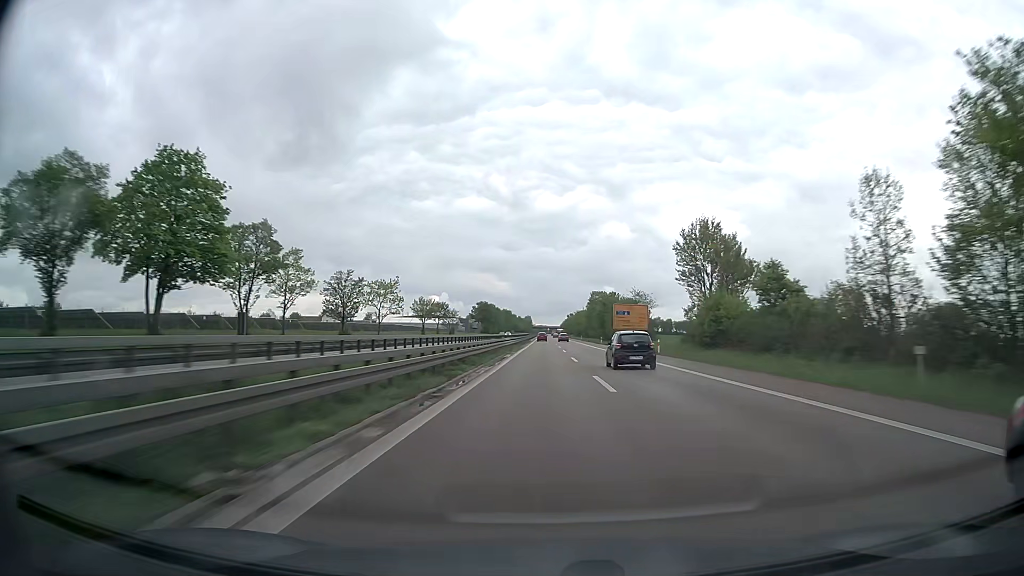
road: trunk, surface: asphalt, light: Day
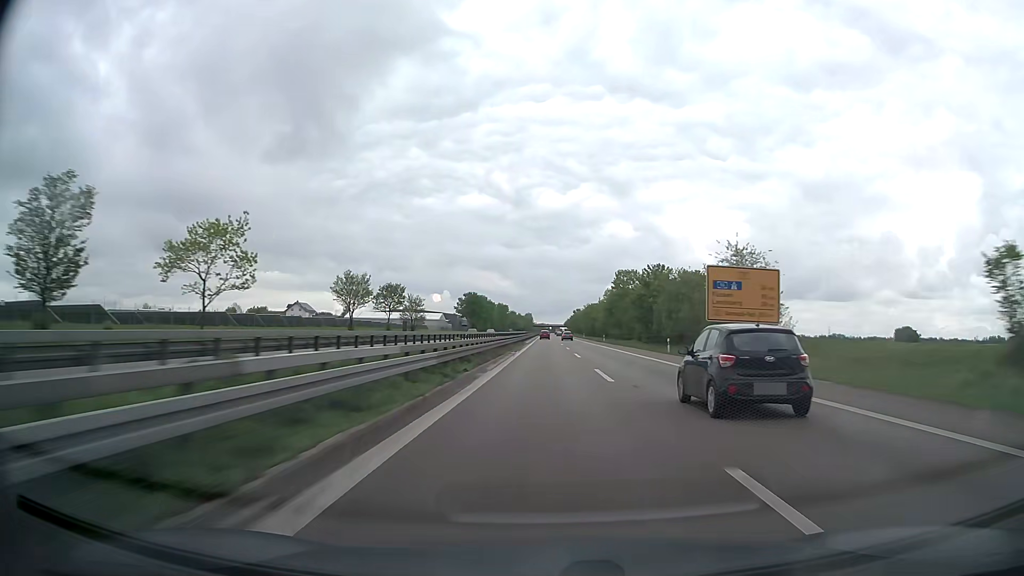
(-0.2, +51.3) m; 0°
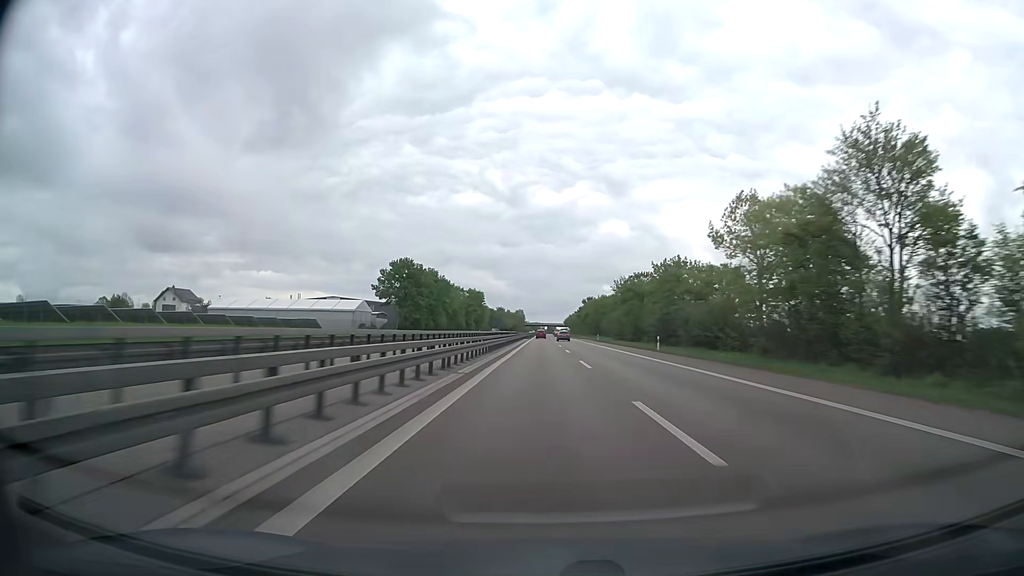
(+0.4, +101.9) m; 0°
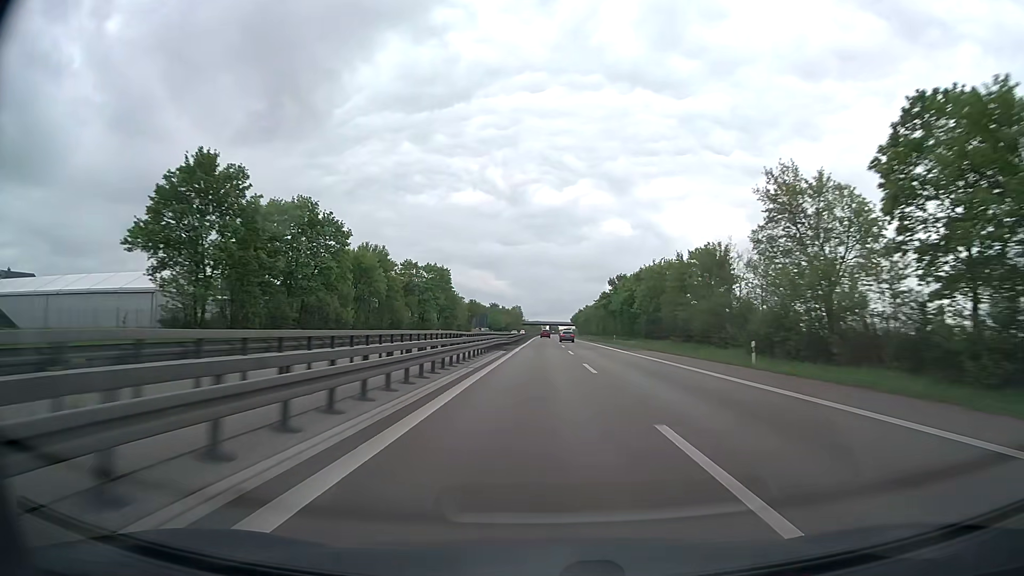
(+0.2, +74.8) m; 0°
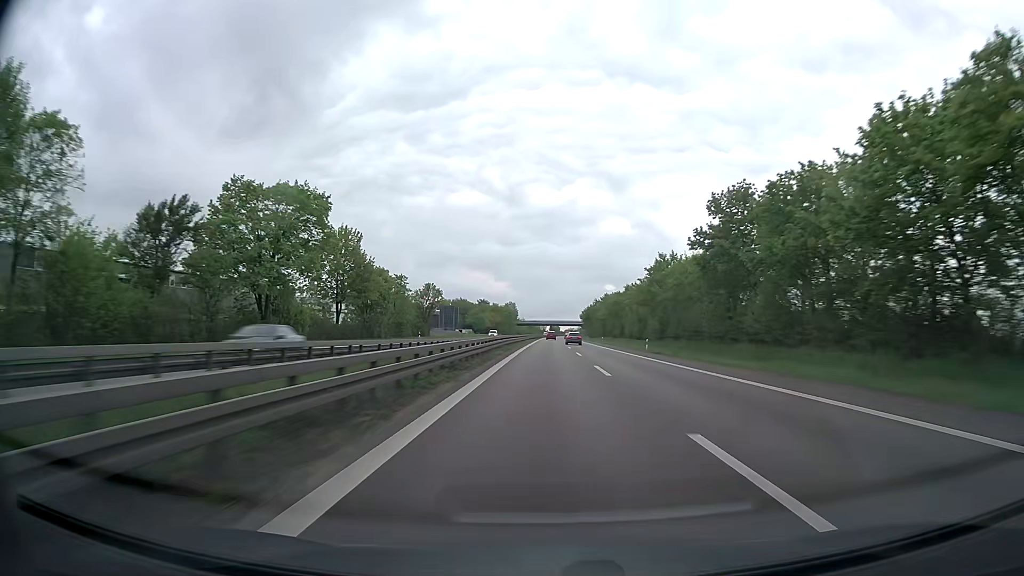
(0.0, +72.4) m; 0°
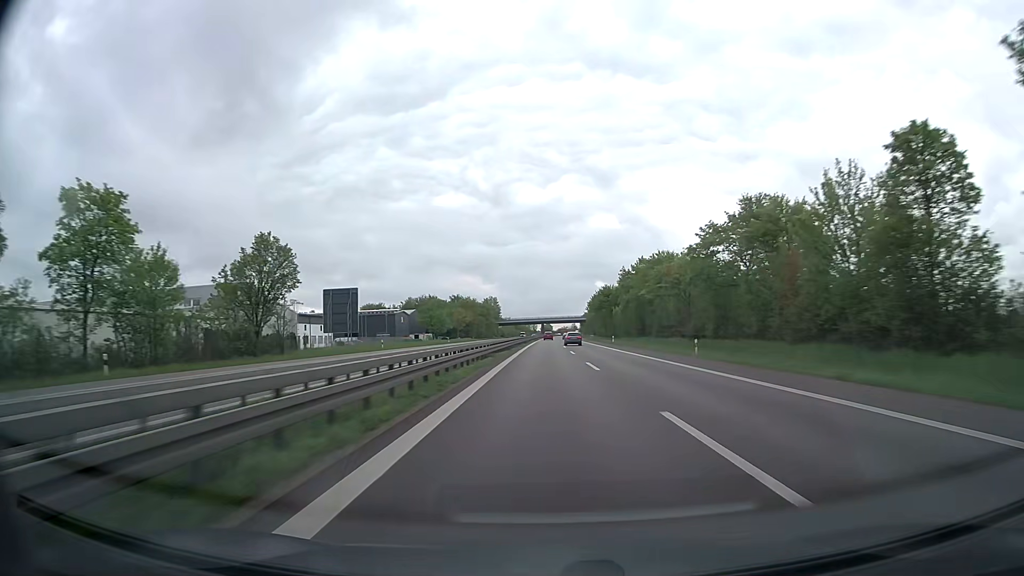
(+0.4, +70.3) m; +1°
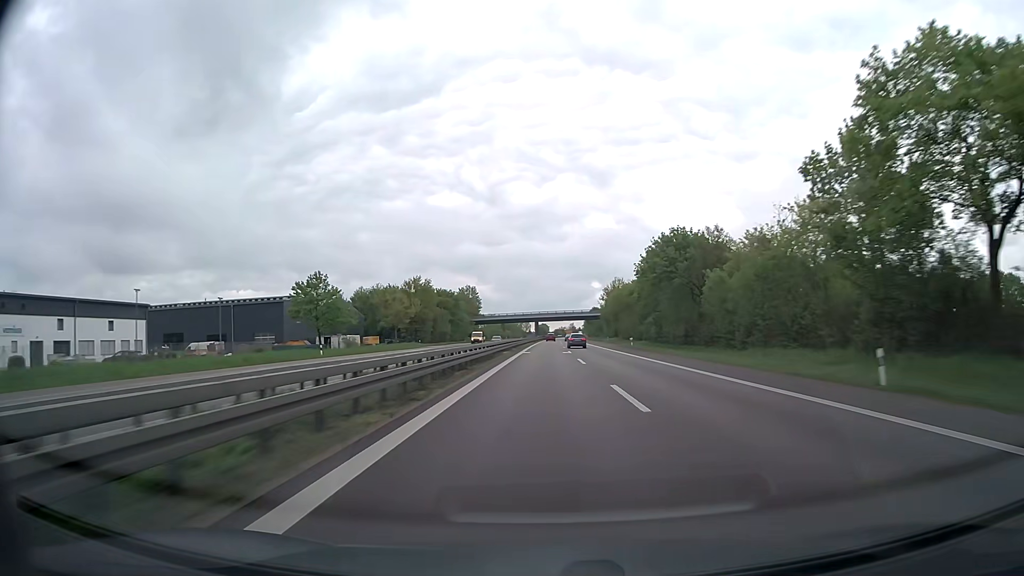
(+0.5, +70.0) m; +1°
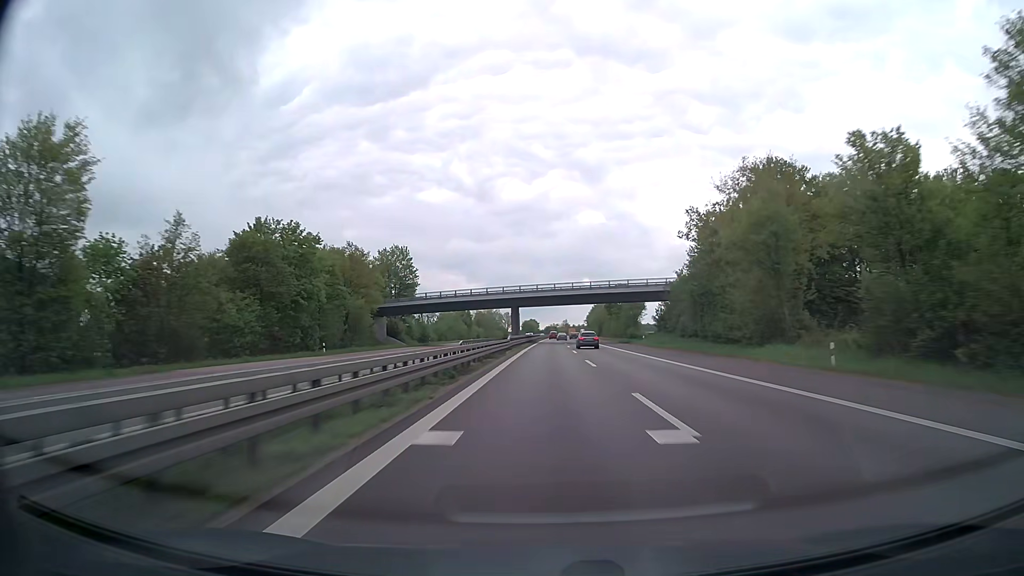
(+0.5, +94.6) m; +1°
(0, +10) (0, +20) (0, +30) (0, +40) (0, +50) (+1, +60) (+1, +70) (+1, +80) (+1, +90) (+1, +100) m
